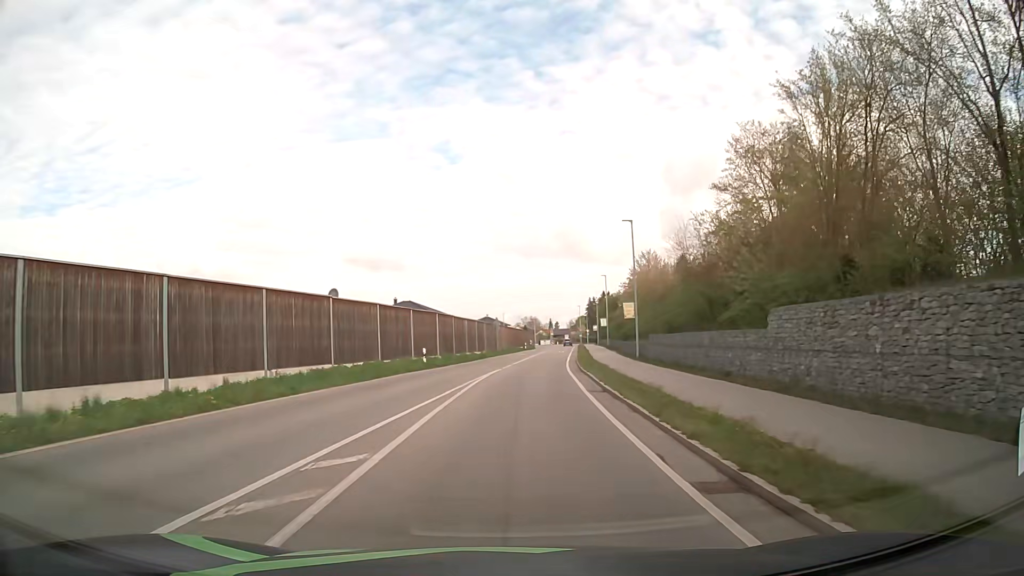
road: secondary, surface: asphalt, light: Day
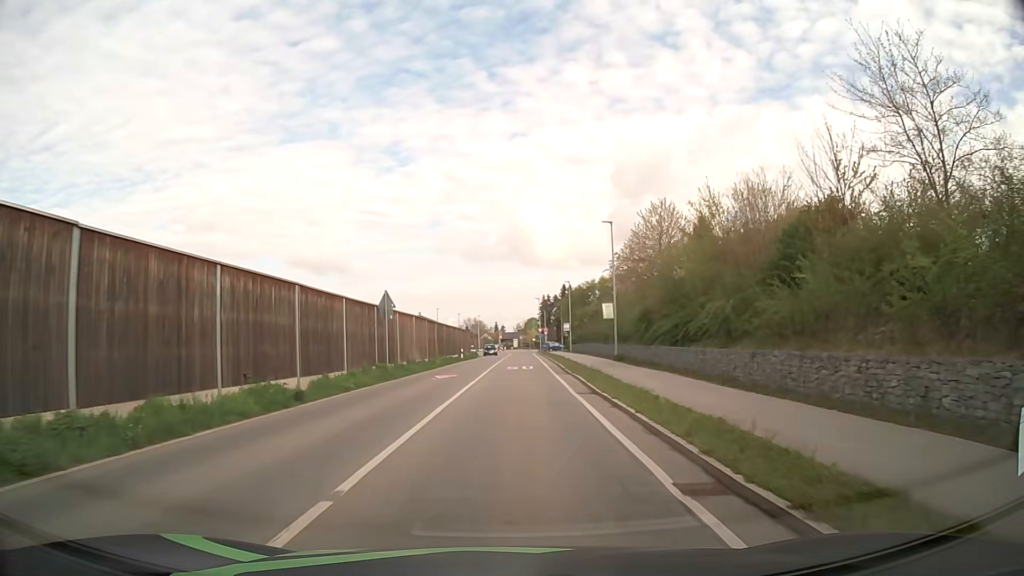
(+1.8, +36.5) m; +5°
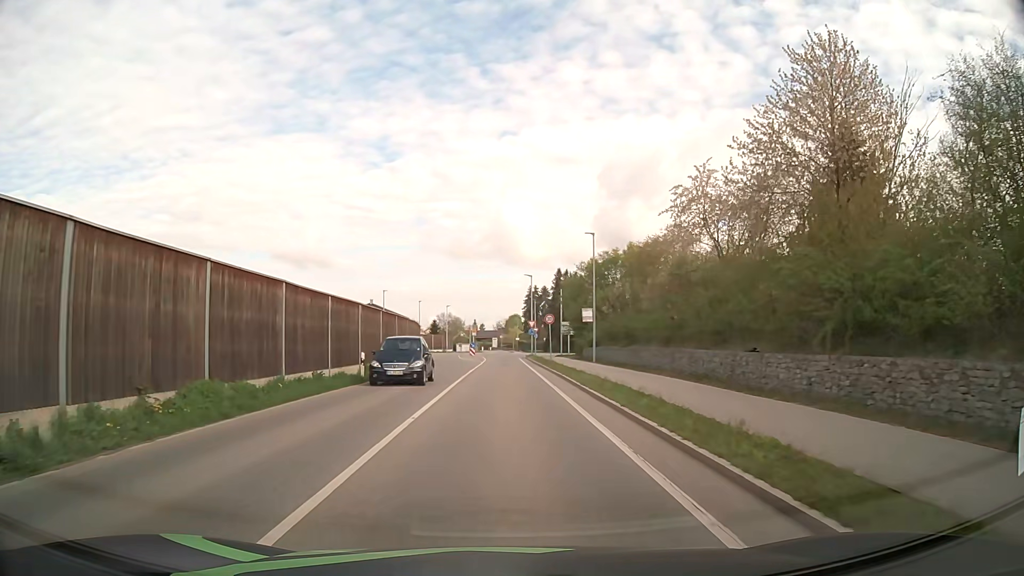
(+0.7, +35.0) m; +2°
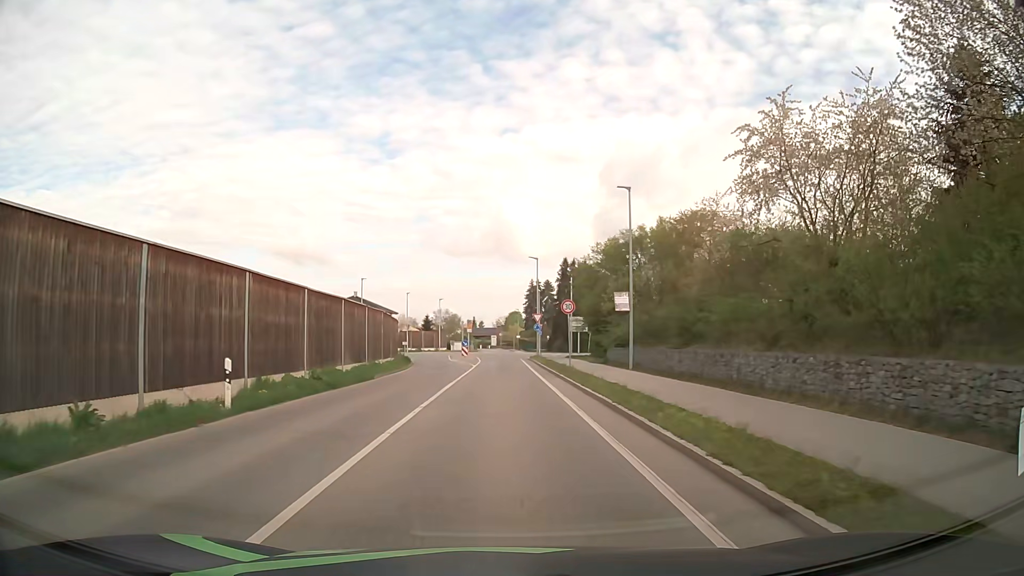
(0.0, +12.5) m; 0°
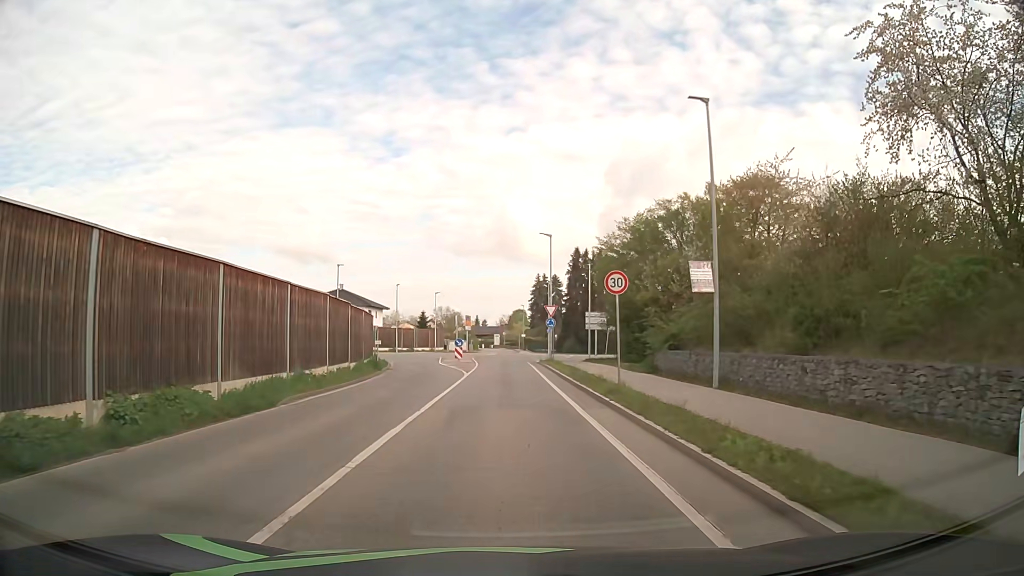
(0.0, +11.6) m; 0°
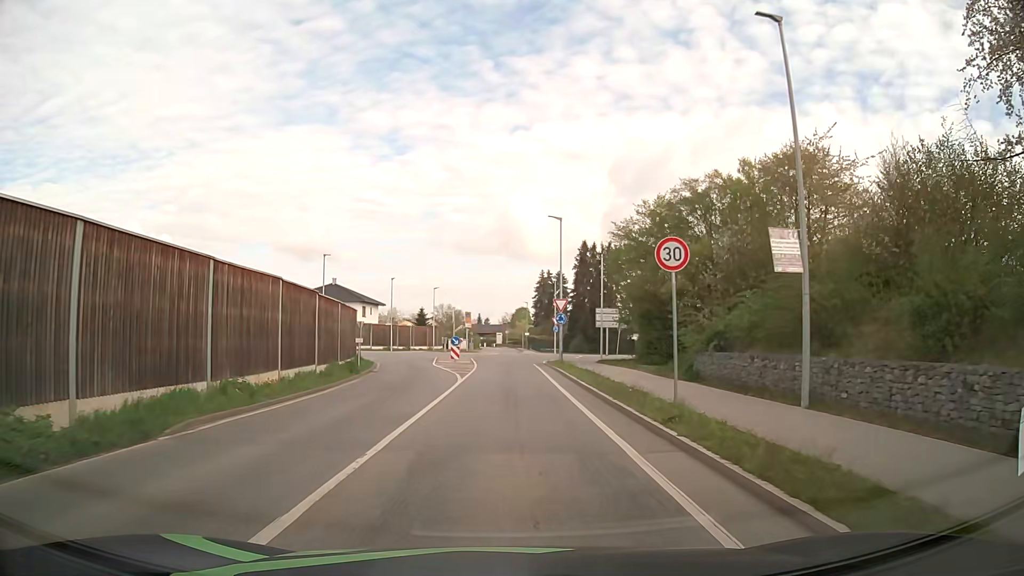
(0.0, +5.5) m; -1°
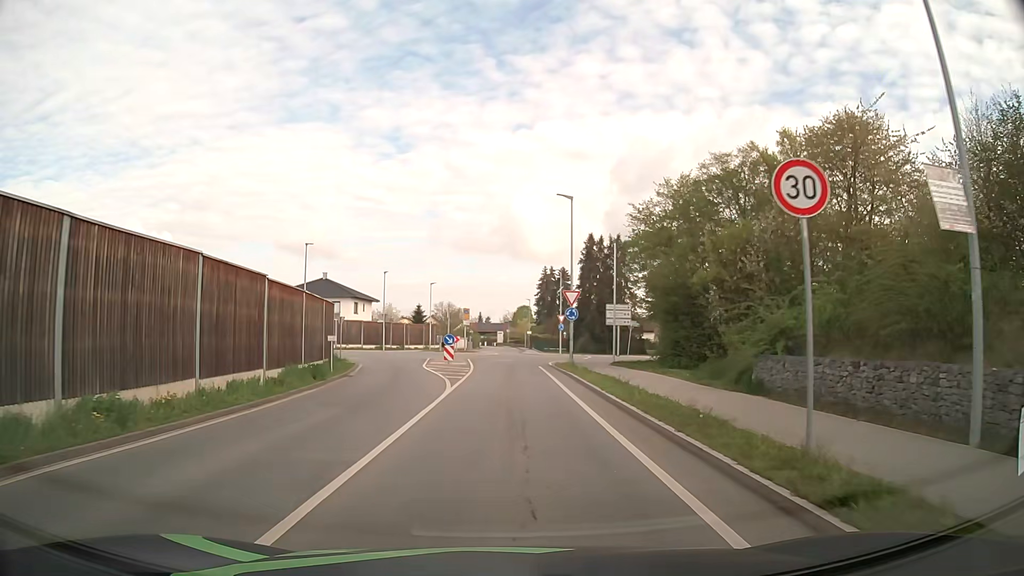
(0.0, +5.3) m; 0°
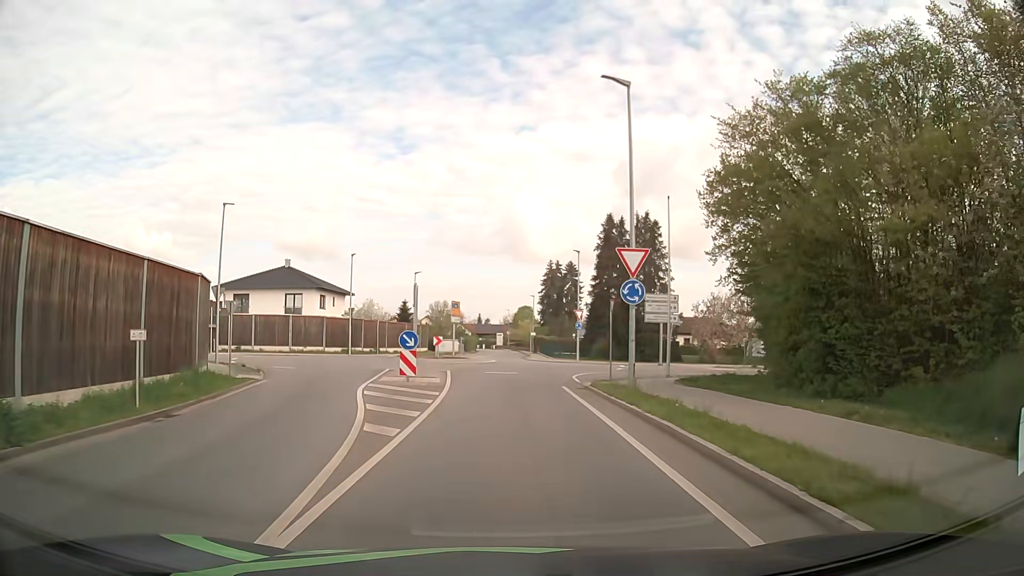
(0.0, +15.0) m; 0°
(0, +10) (0, +20) (+1, +30) (+1, +40) (0, +50) (0, +60) (0, +70) (0, +80) (0, +90) (+1, +100) m
